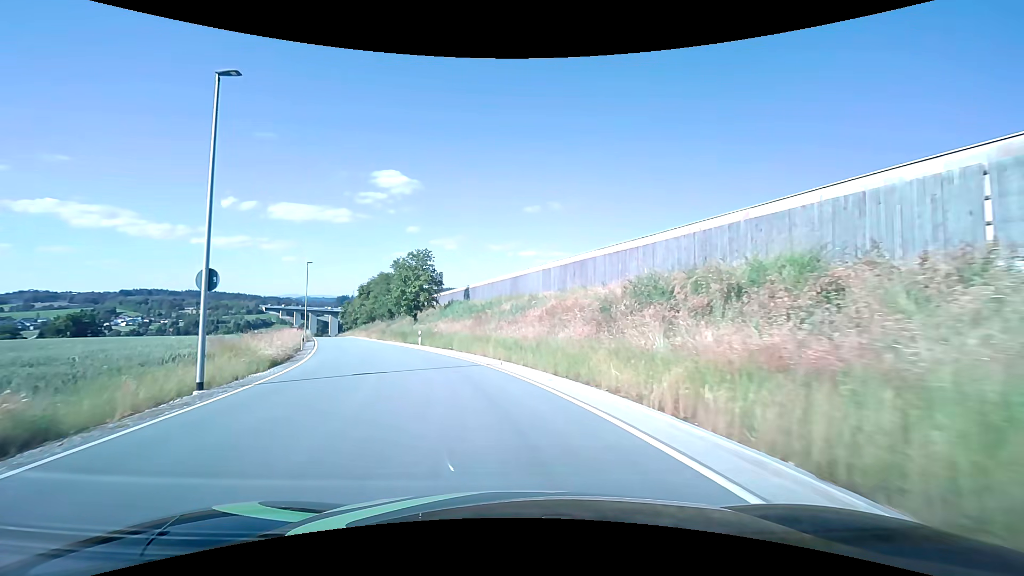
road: unclassified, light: Day
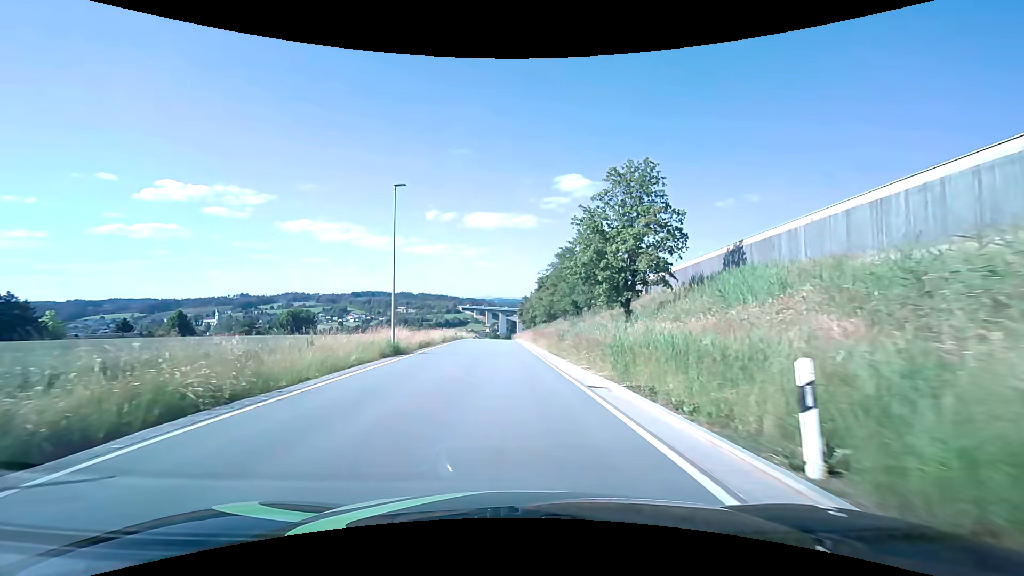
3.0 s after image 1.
(-7.7, +32.1) m; -21°
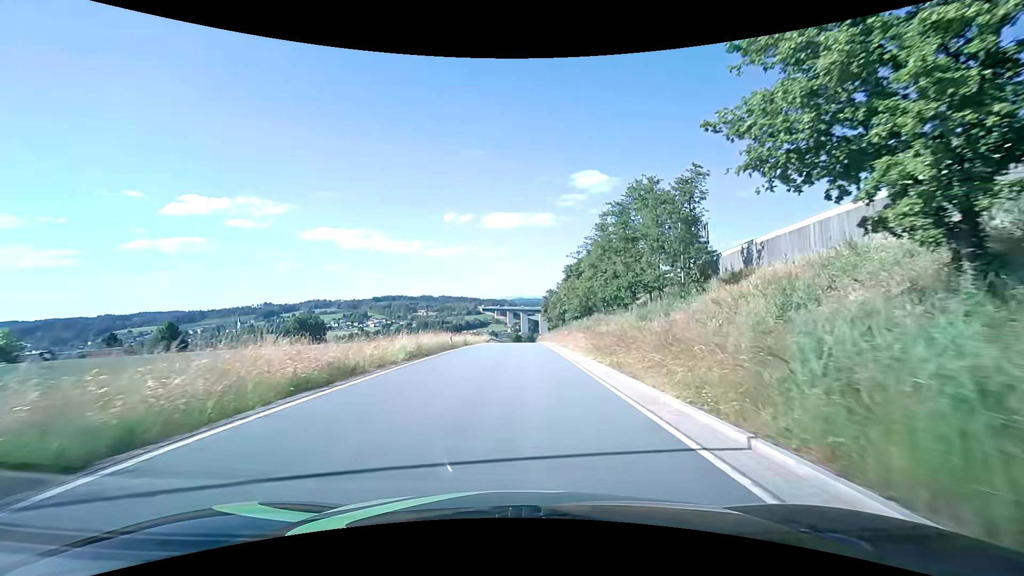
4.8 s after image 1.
(-0.7, +20.6) m; -3°
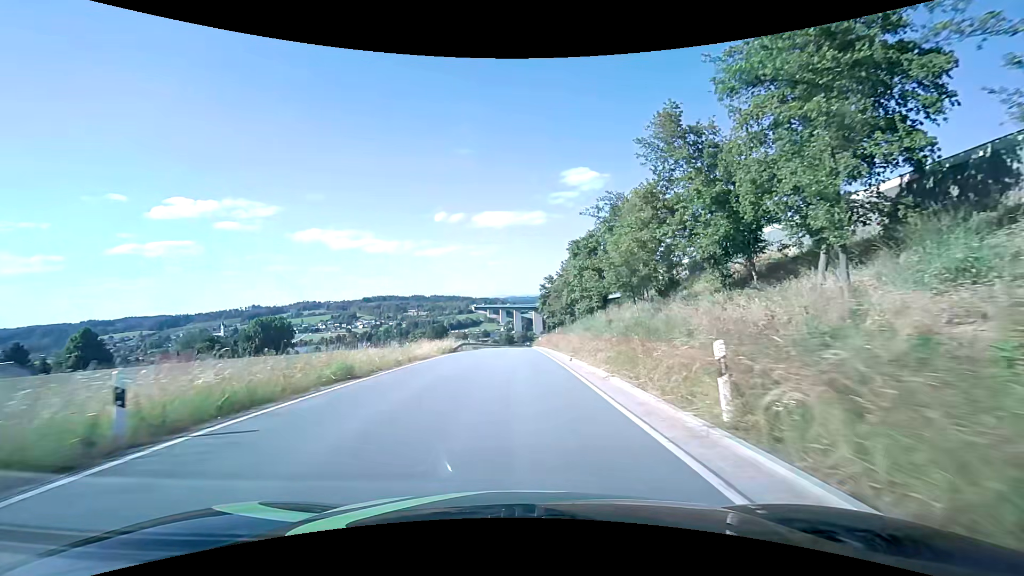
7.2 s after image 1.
(+0.5, +28.1) m; +1°
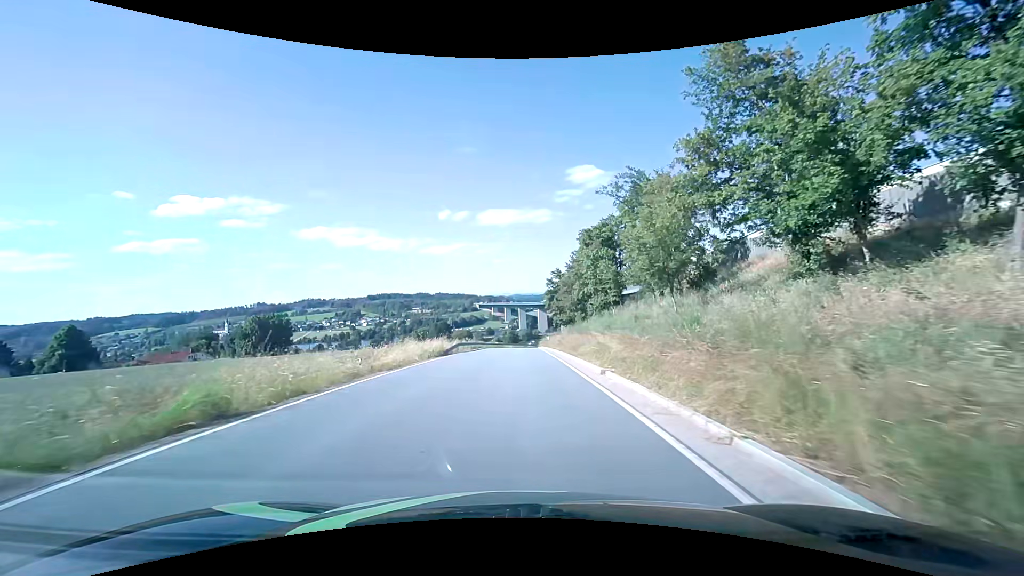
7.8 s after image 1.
(-0.1, +7.2) m; -1°
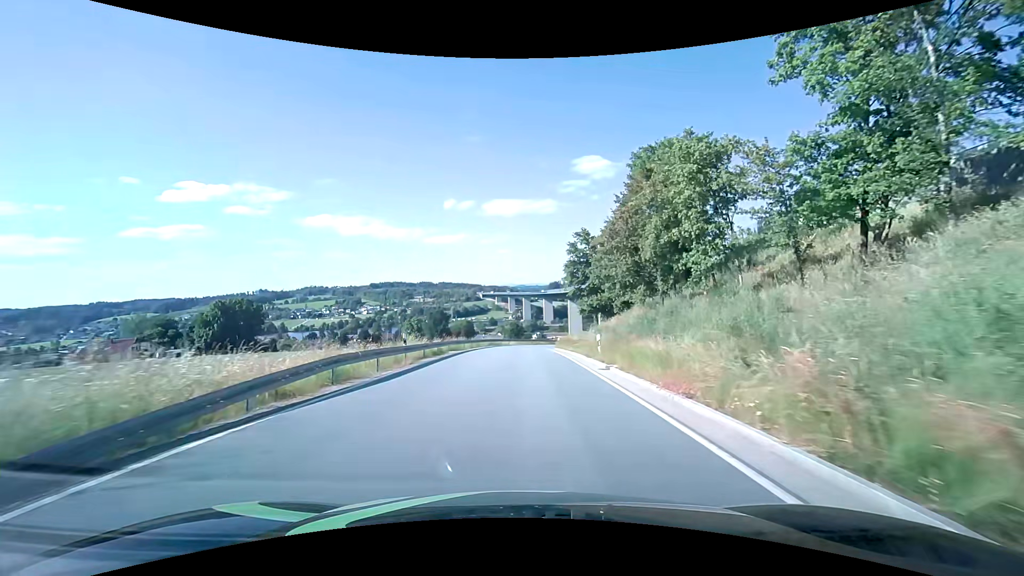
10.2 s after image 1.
(-0.2, +29.1) m; 0°
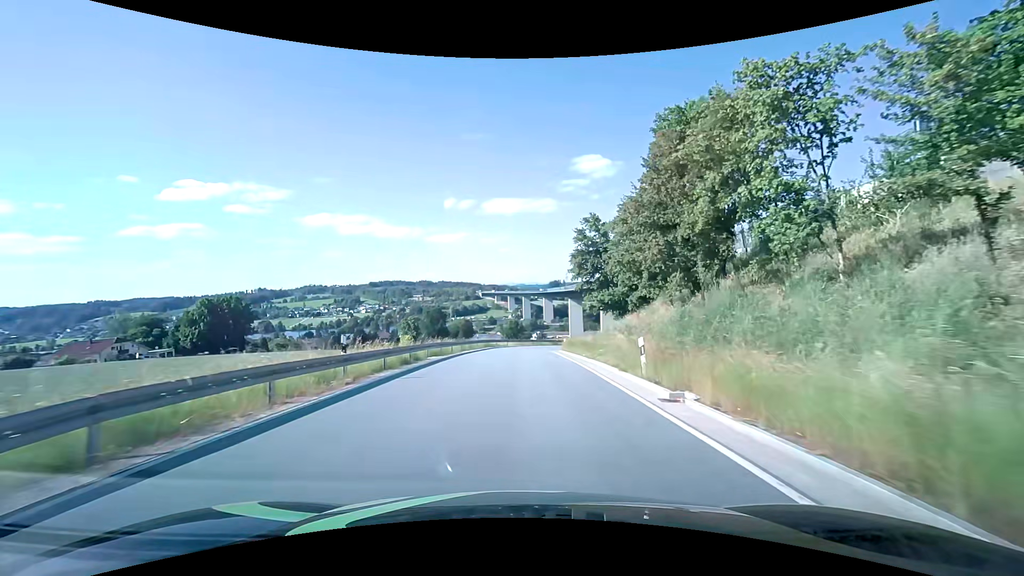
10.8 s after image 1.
(0.0, +7.3) m; 0°
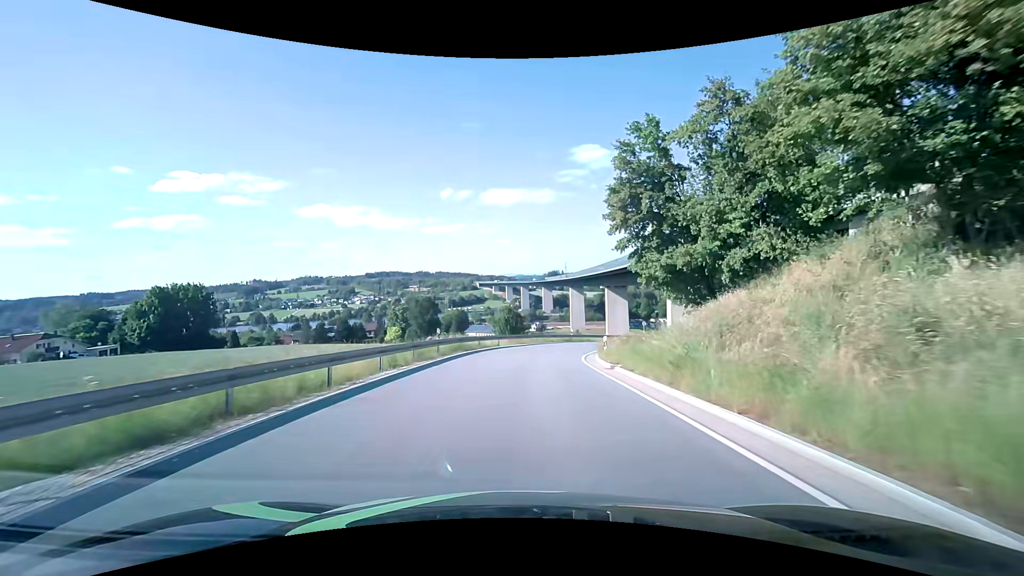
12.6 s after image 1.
(0.0, +21.6) m; 0°
(0, +10) (+1, +20) (+2, +30) (+4, +40) (+9, +49) (+14, +57) (+20, +65) (+26, +73) (+33, +80) (+40, +87) m
